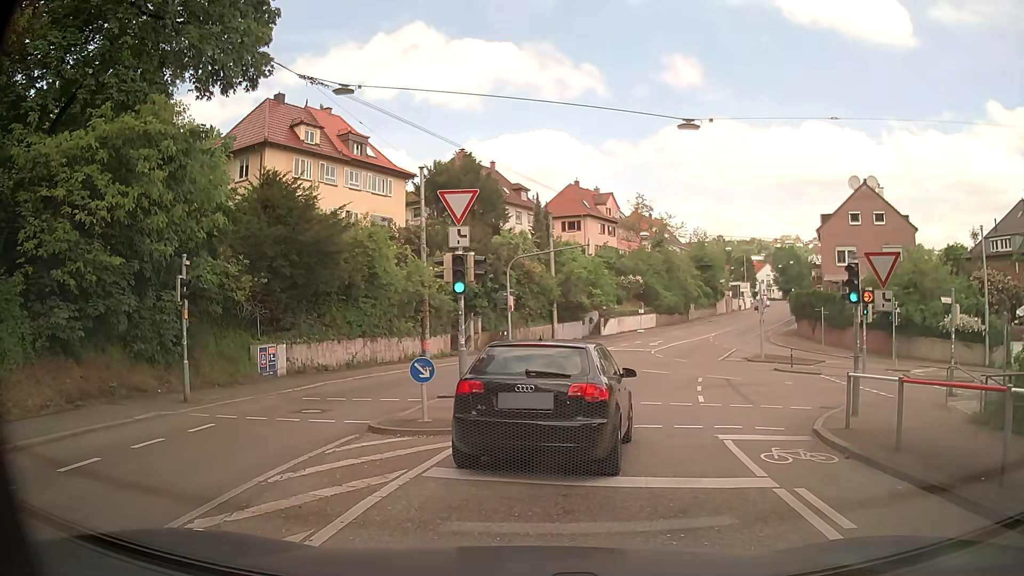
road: secondary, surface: asphalt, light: Day
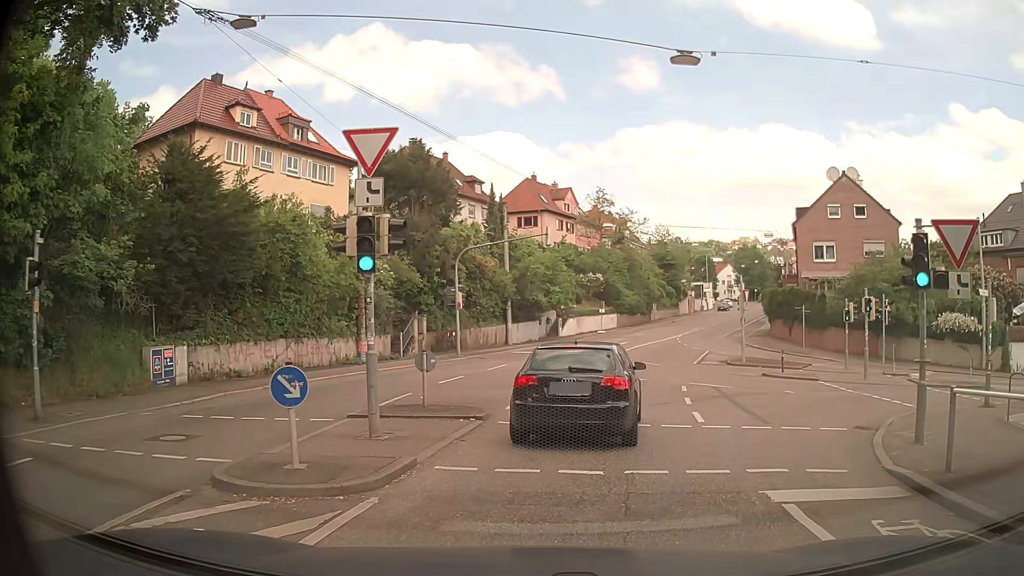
(0.0, +4.5) m; +4°
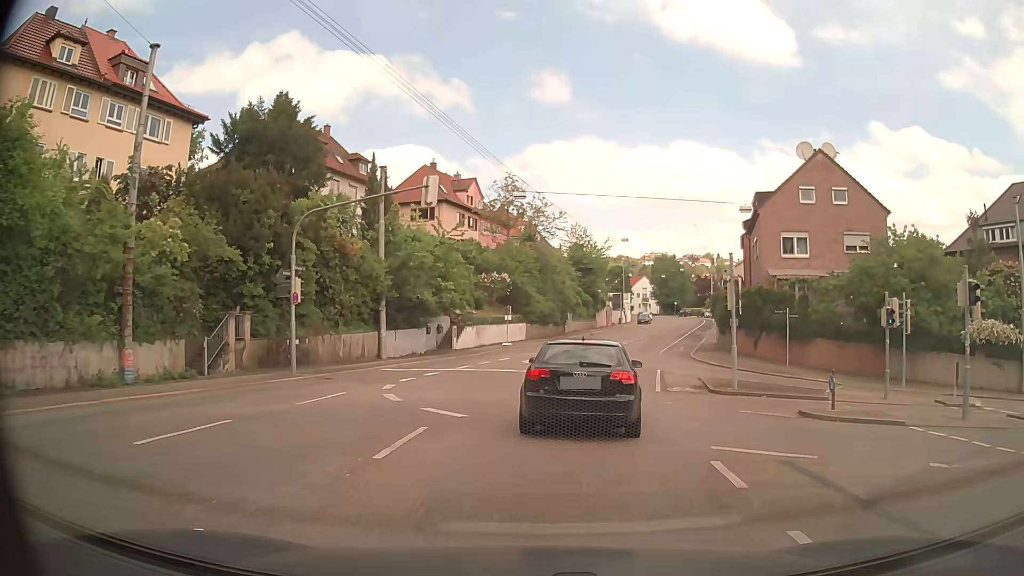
(+0.8, +12.4) m; +8°
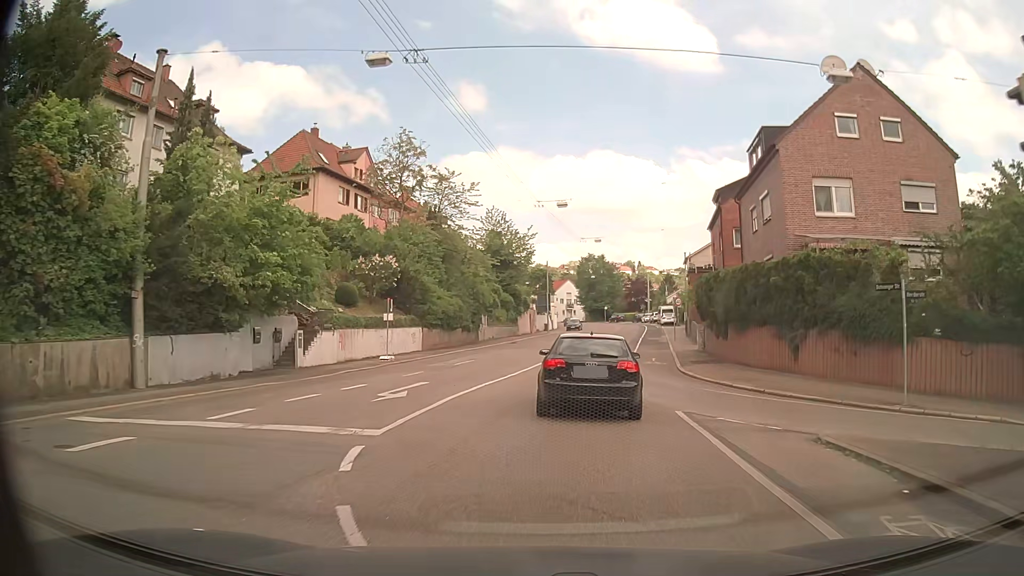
(+0.7, +16.5) m; +6°
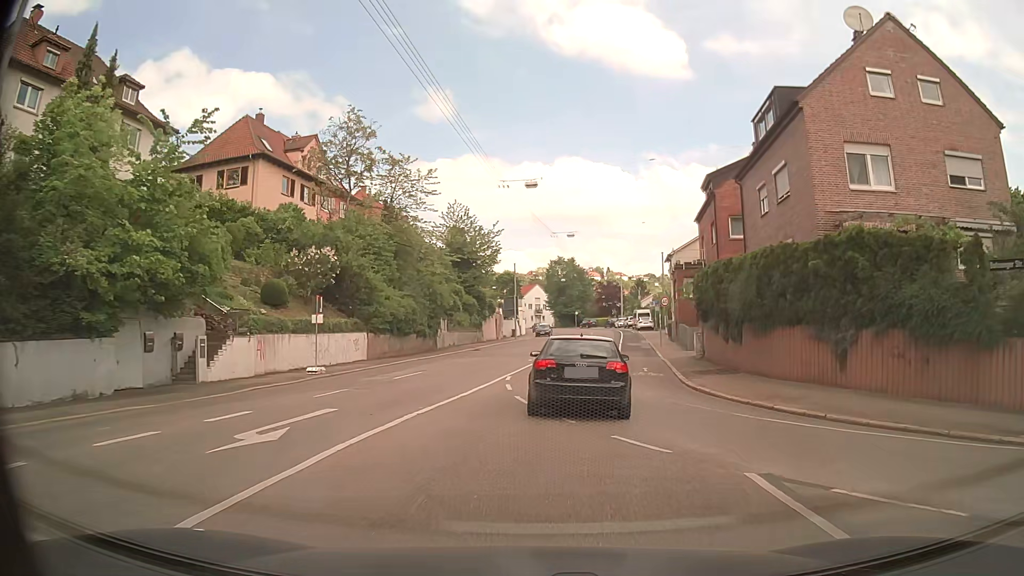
(+0.1, +6.1) m; +2°
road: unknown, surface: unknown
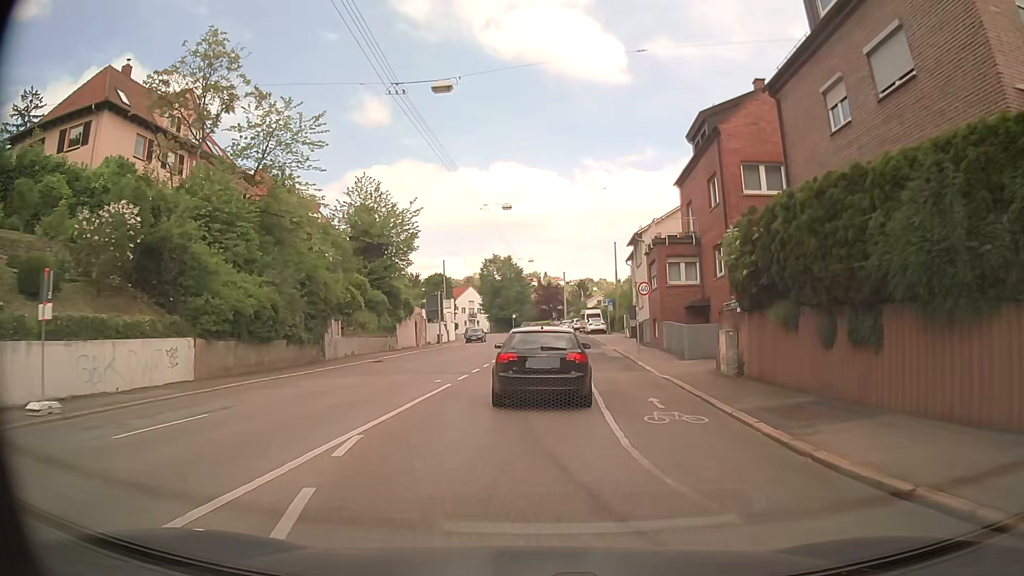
(+0.7, +12.8) m; +6°
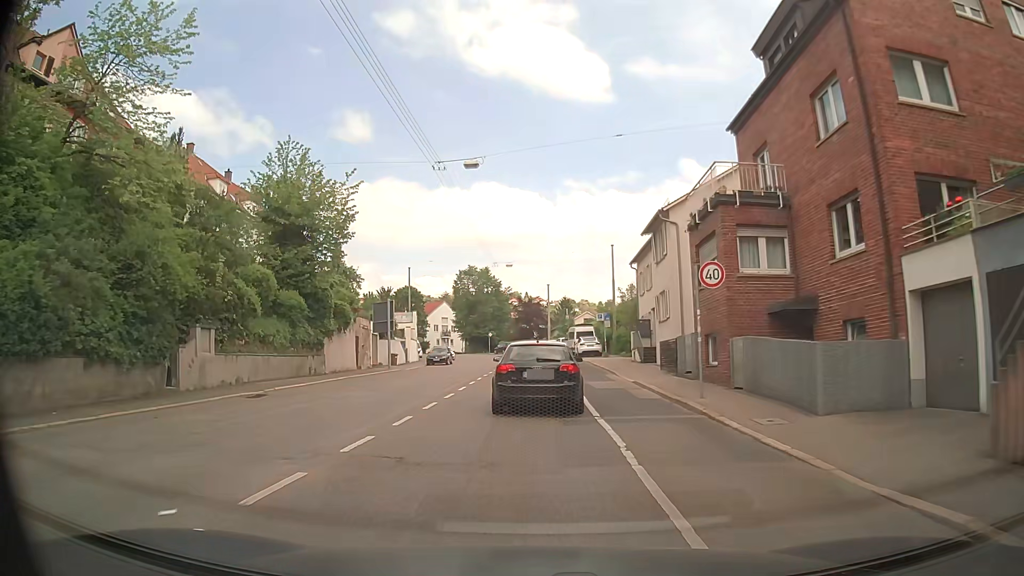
(+0.2, +13.2) m; +2°
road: secondary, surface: asphalt
(0, +10) (0, +20) (0, +30) (0, +40) (+1, +50) (0, +60) (-1, +70) (-3, +80) (-6, +89) (-11, +98) m
